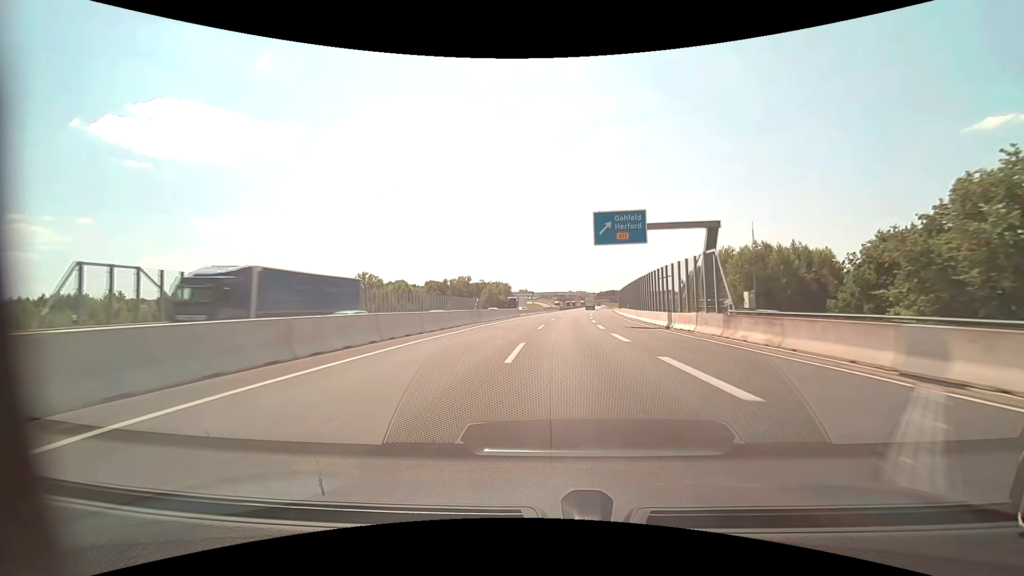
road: motorway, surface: asphalt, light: Day
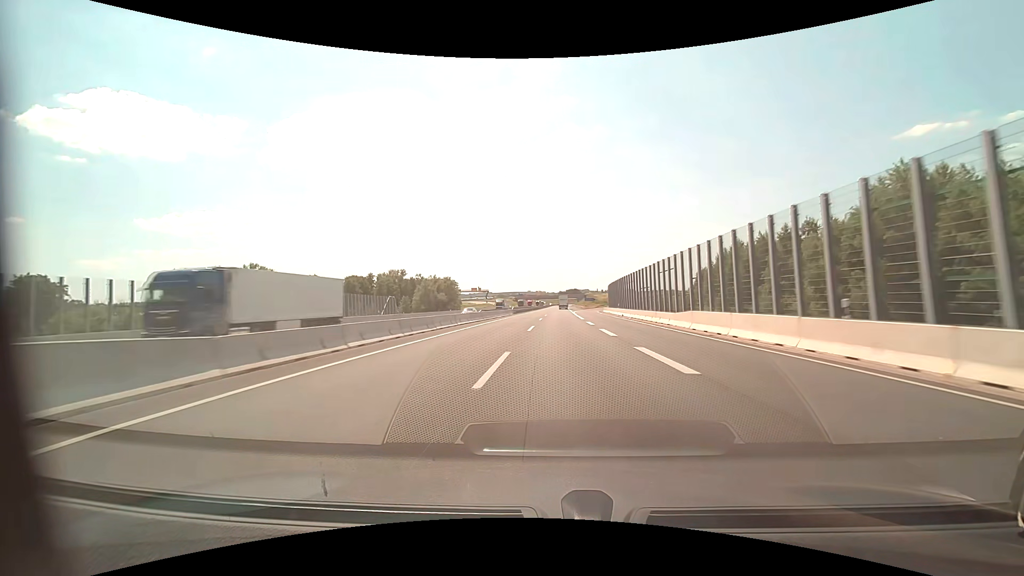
(+2.9, +58.1) m; +5°
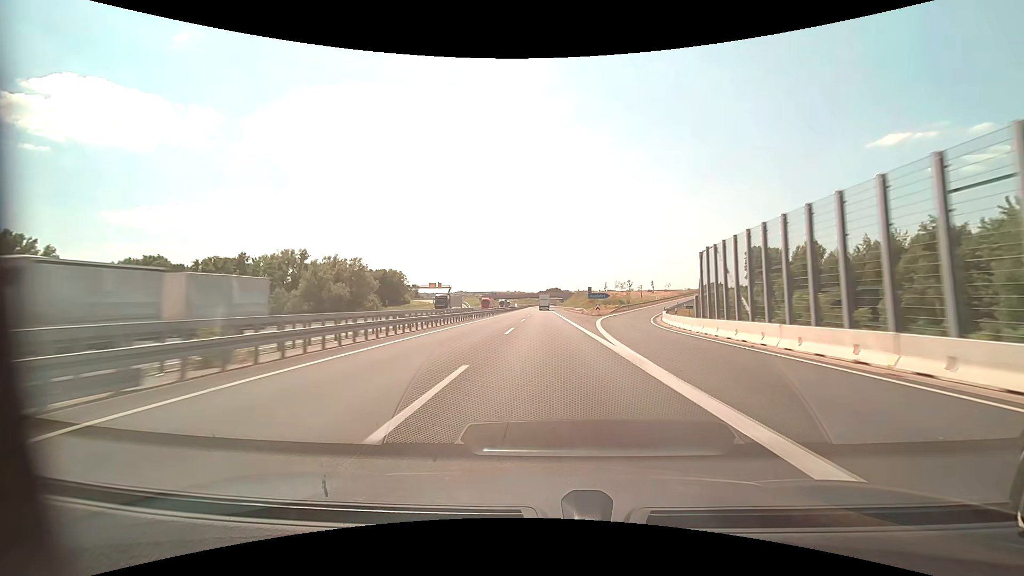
(+2.1, +75.2) m; +3°
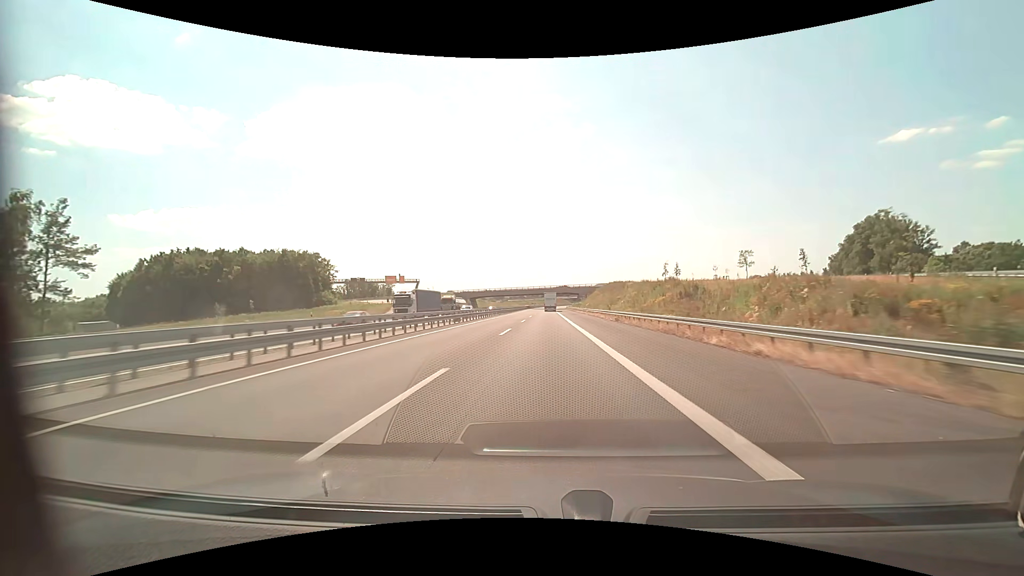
(-0.1, +91.1) m; -1°
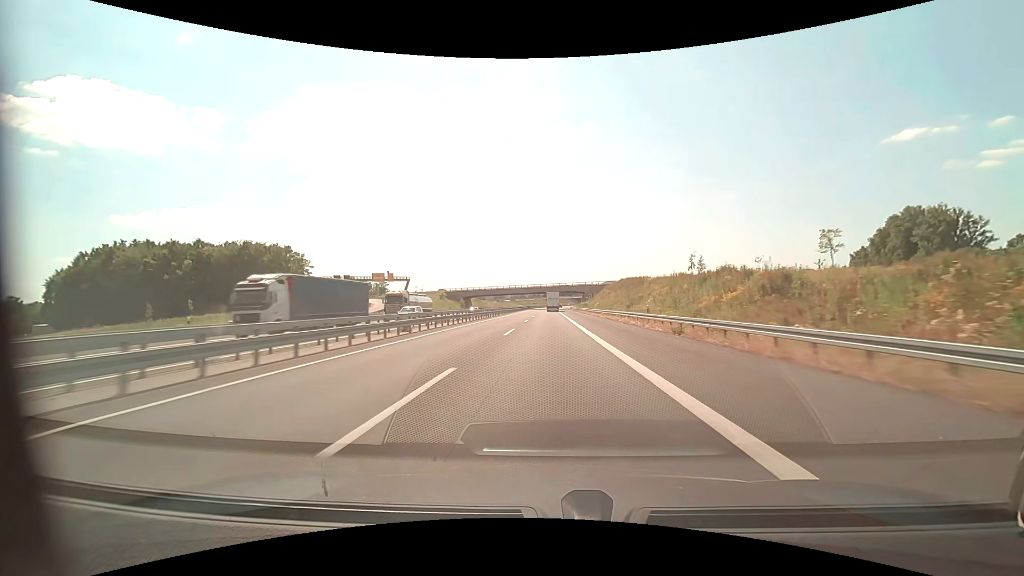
(-0.1, +18.0) m; 0°
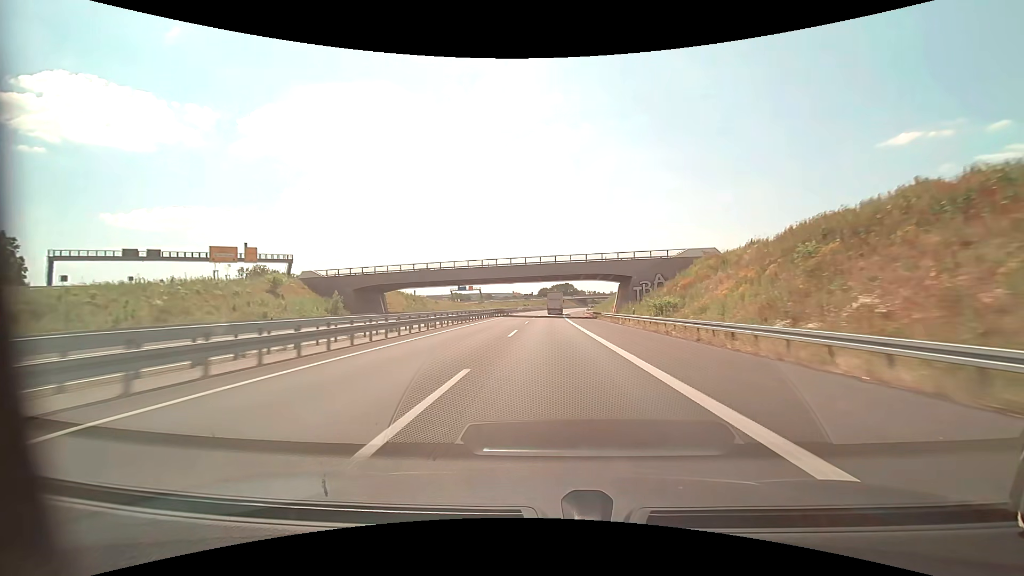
(+0.3, +90.7) m; +1°
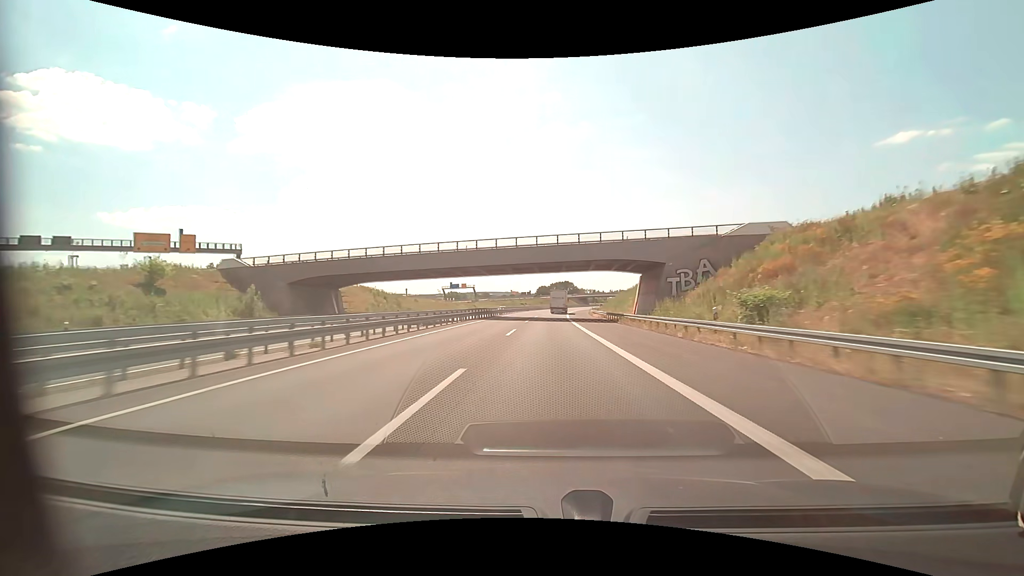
(0.0, +18.4) m; 0°
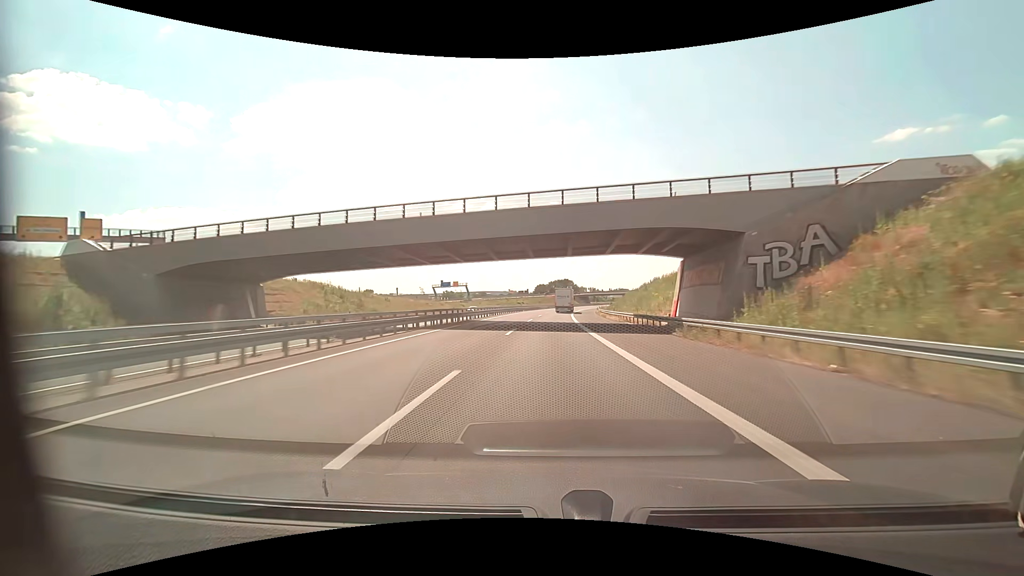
(0.0, +18.4) m; 0°
(0, +10) (0, +20) (0, +30) (0, +40) (0, +50) (+1, +60) (+1, +70) (+2, +80) (+2, +90) (+3, +100) m
